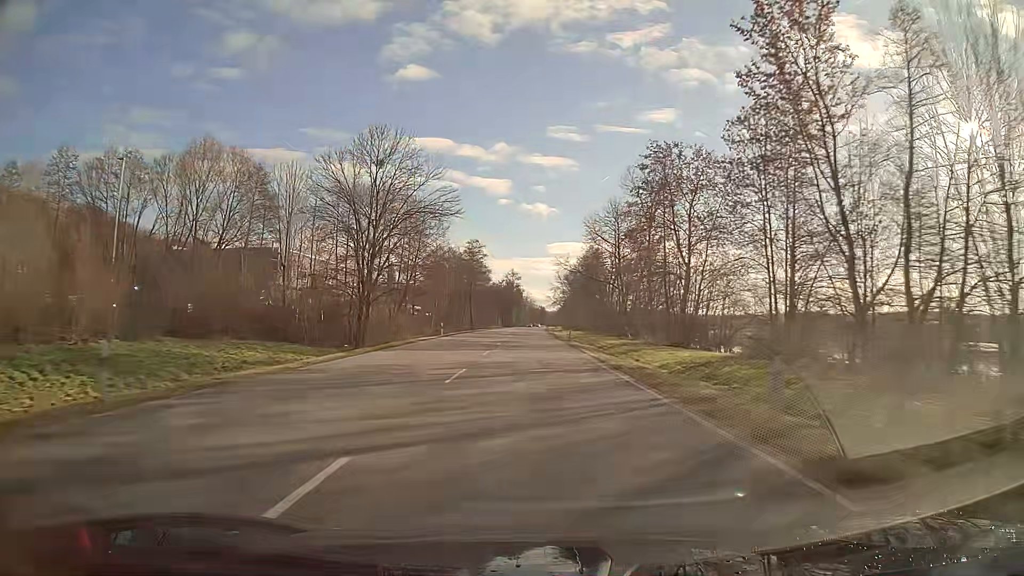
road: primary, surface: asphalt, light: Day
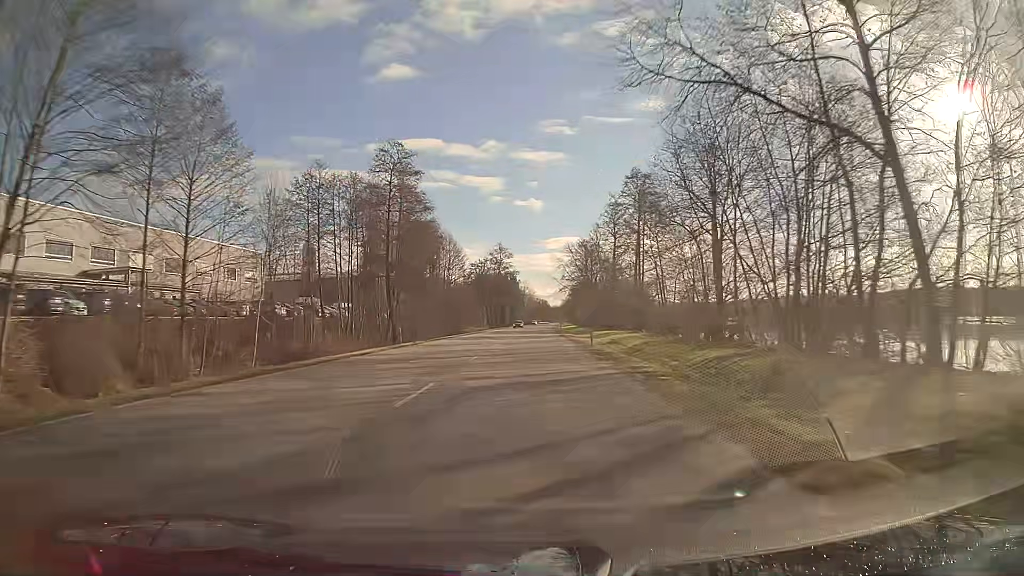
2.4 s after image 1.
(0.0, +63.9) m; 0°
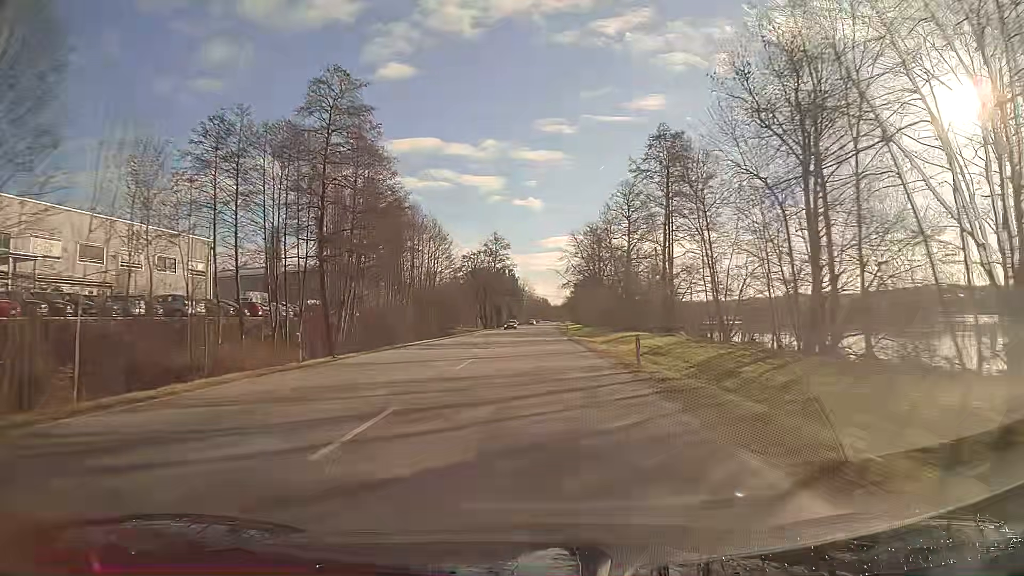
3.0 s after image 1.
(0.0, +15.9) m; 0°
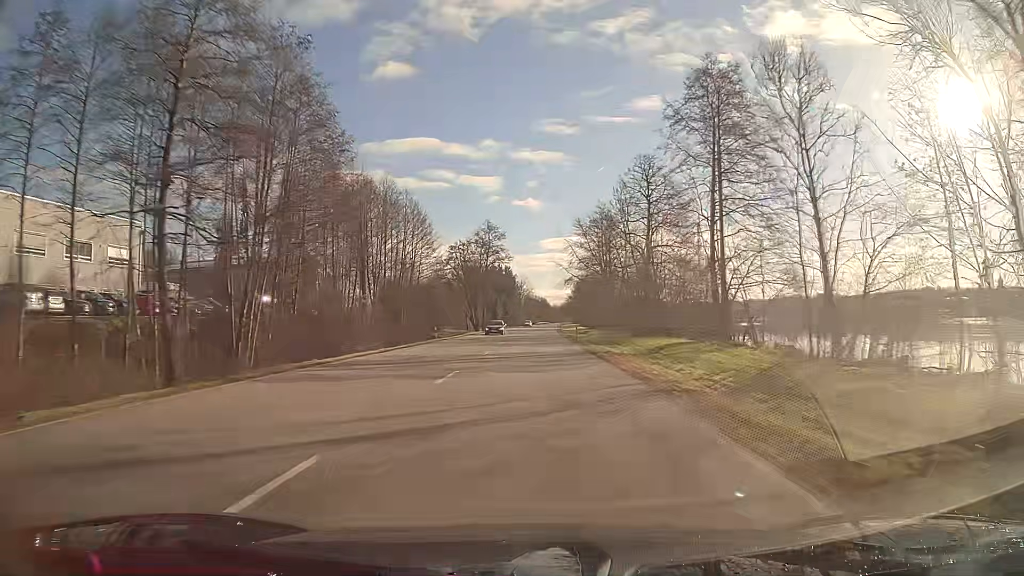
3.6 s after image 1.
(0.0, +15.9) m; 0°
